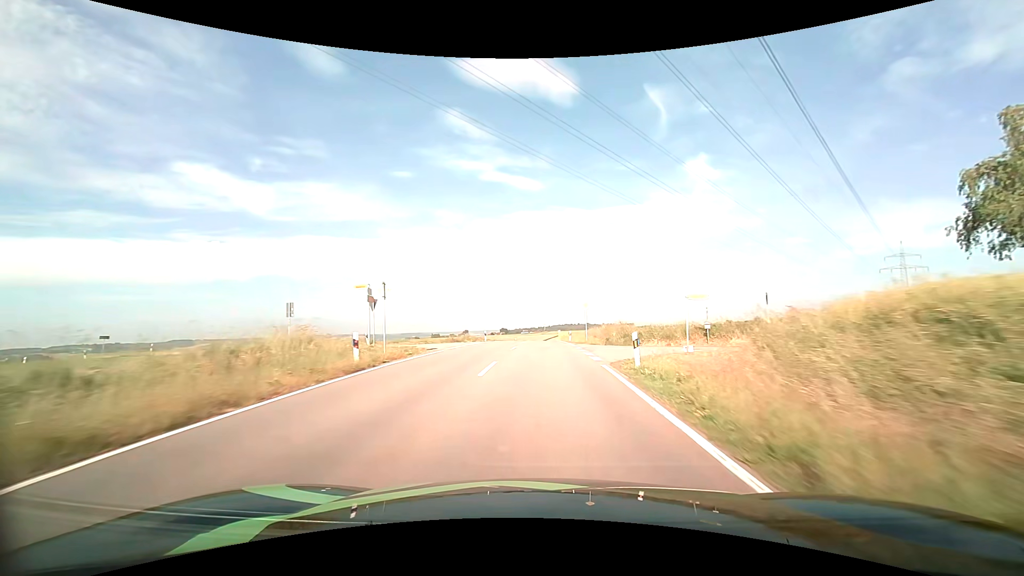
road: tertiary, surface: asphalt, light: Day
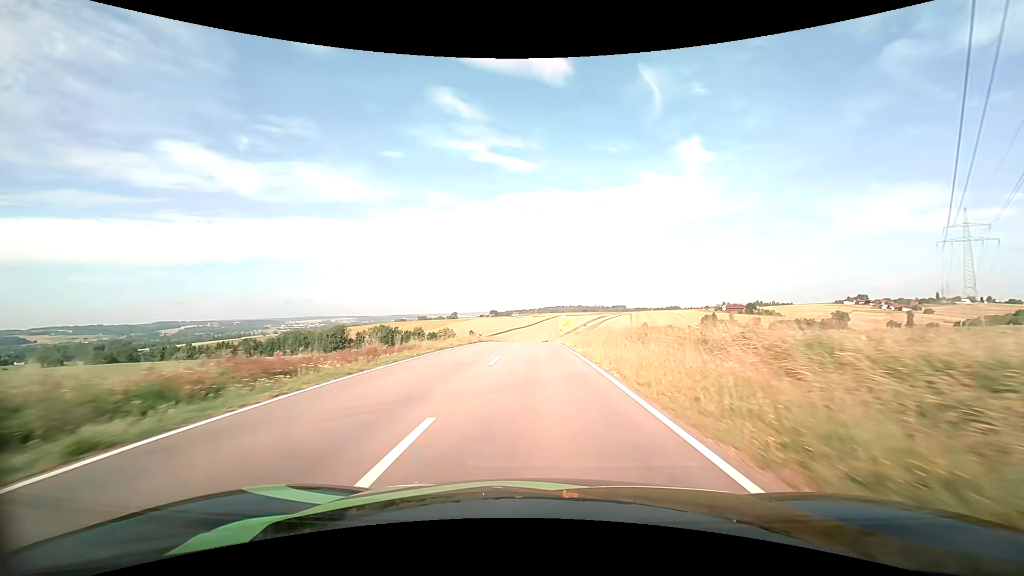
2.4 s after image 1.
(+0.3, +45.8) m; +1°
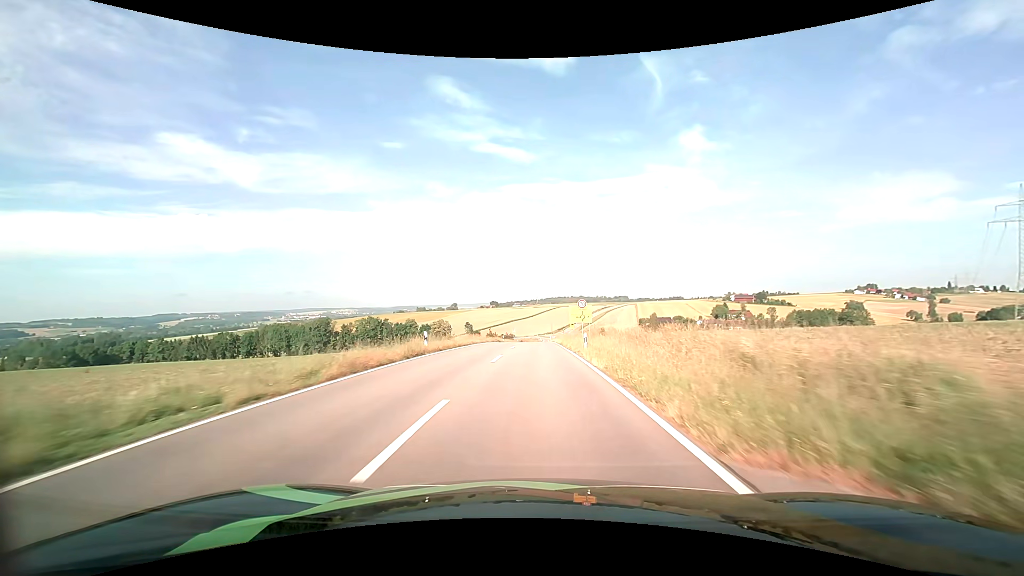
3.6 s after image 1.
(0.0, +23.5) m; 0°
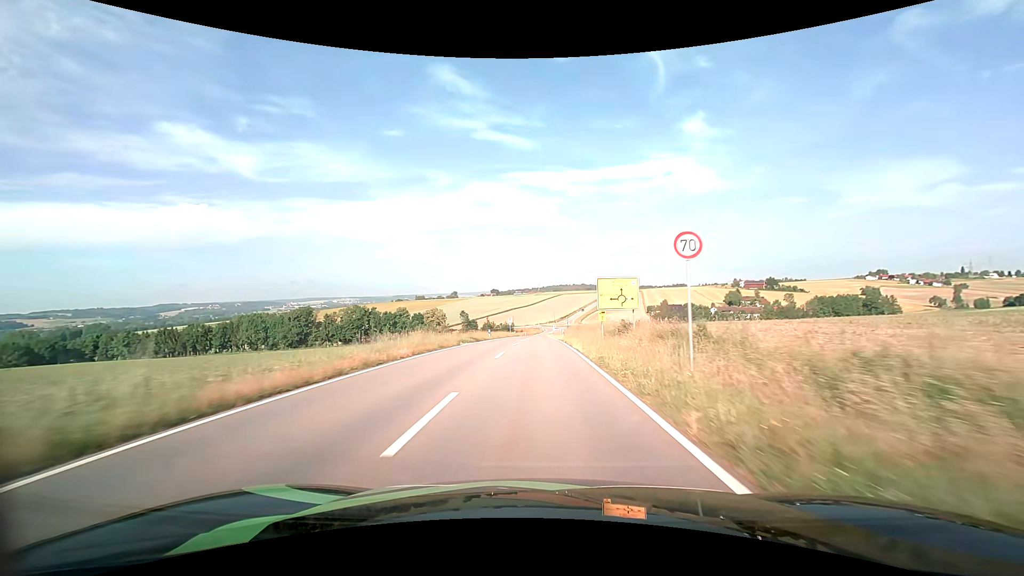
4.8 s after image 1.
(-0.1, +23.8) m; 0°
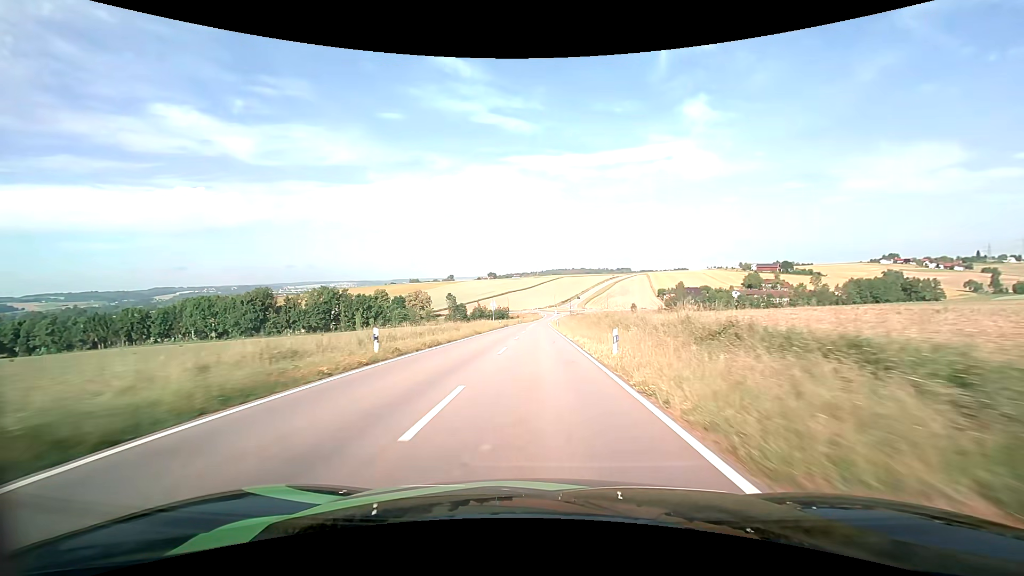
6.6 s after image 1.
(0.0, +36.6) m; 0°
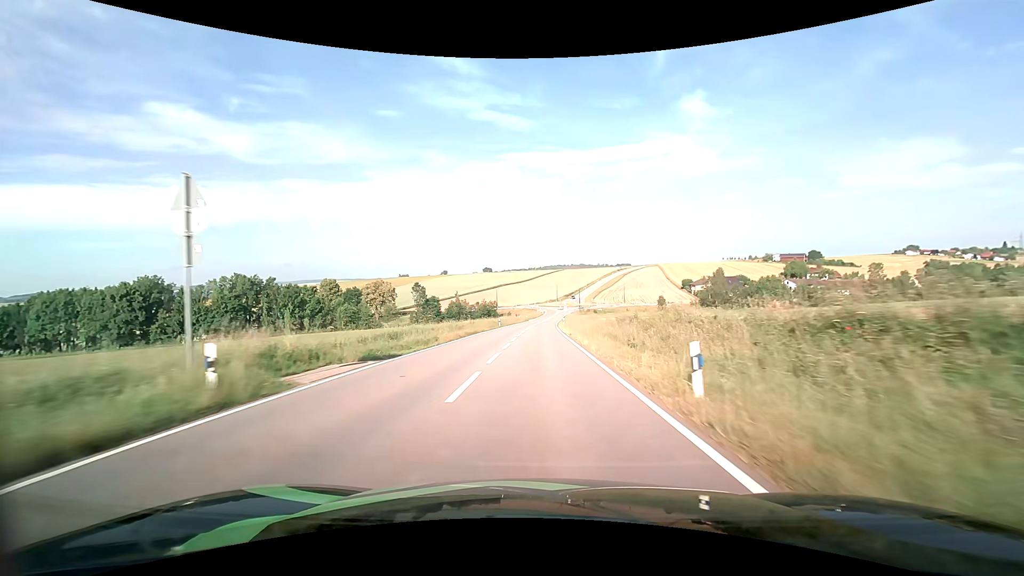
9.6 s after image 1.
(0.0, +59.4) m; 0°
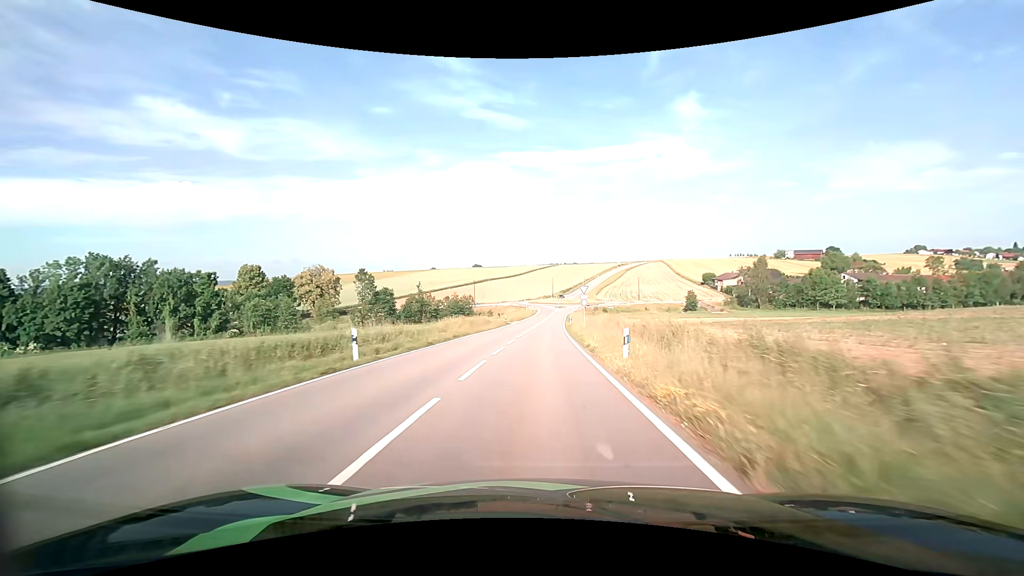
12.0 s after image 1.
(+0.3, +46.5) m; +1°
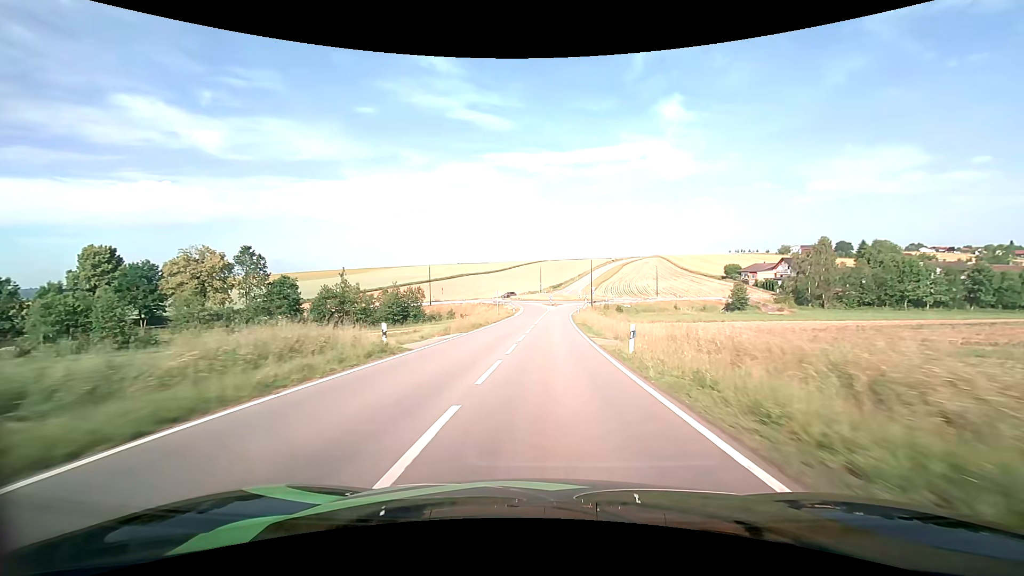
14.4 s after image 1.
(+0.5, +44.1) m; +2°
(0, +10) (0, +20) (+1, +30) (+1, +40) (+1, +50) (+2, +60) (+3, +70) (+4, +80) (+6, +90) (+11, +98) m
